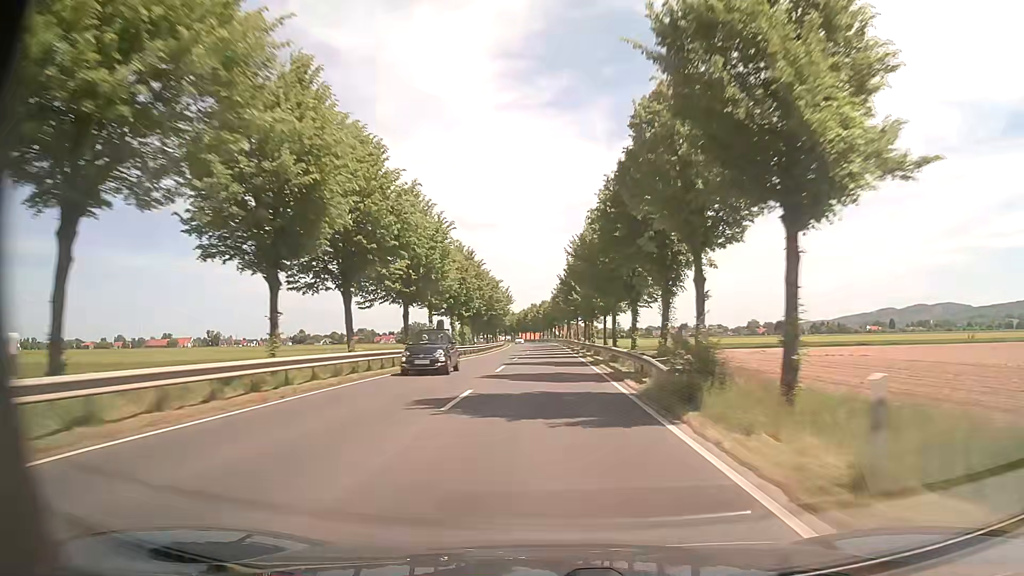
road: primary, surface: asphalt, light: Day
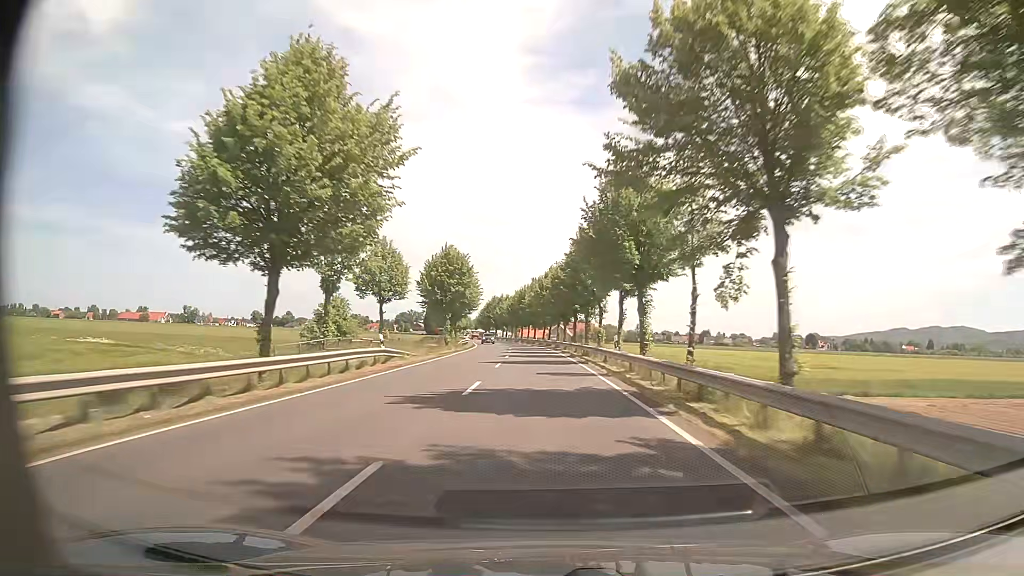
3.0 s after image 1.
(-0.5, +80.5) m; -1°
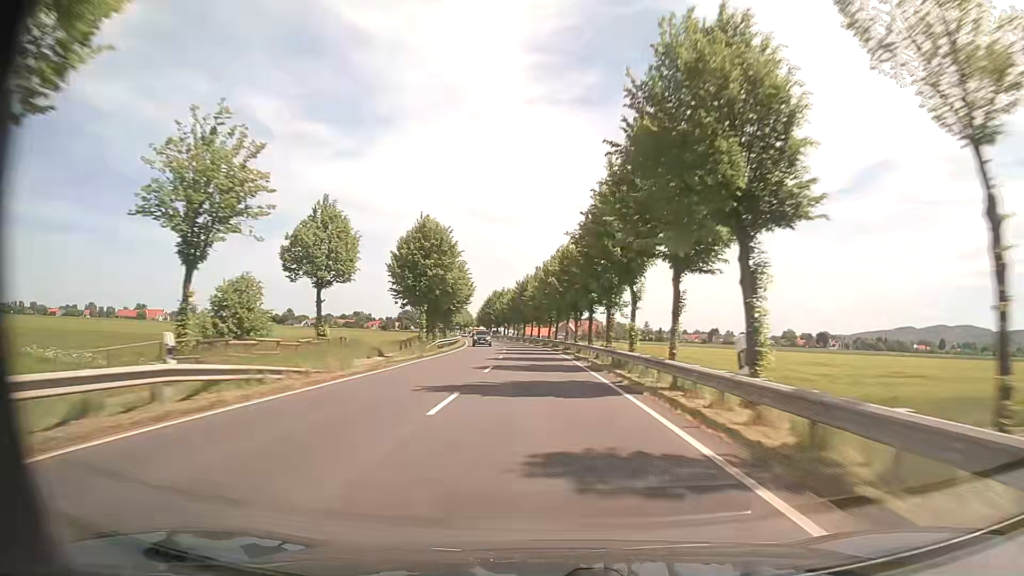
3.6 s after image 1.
(-0.1, +16.0) m; -1°
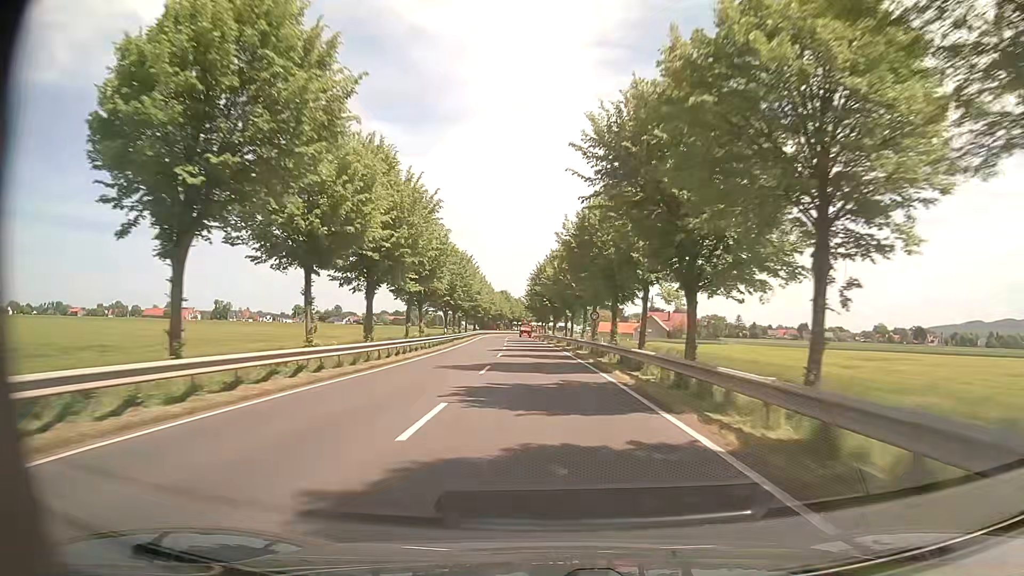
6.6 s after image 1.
(-3.5, +73.7) m; -6°
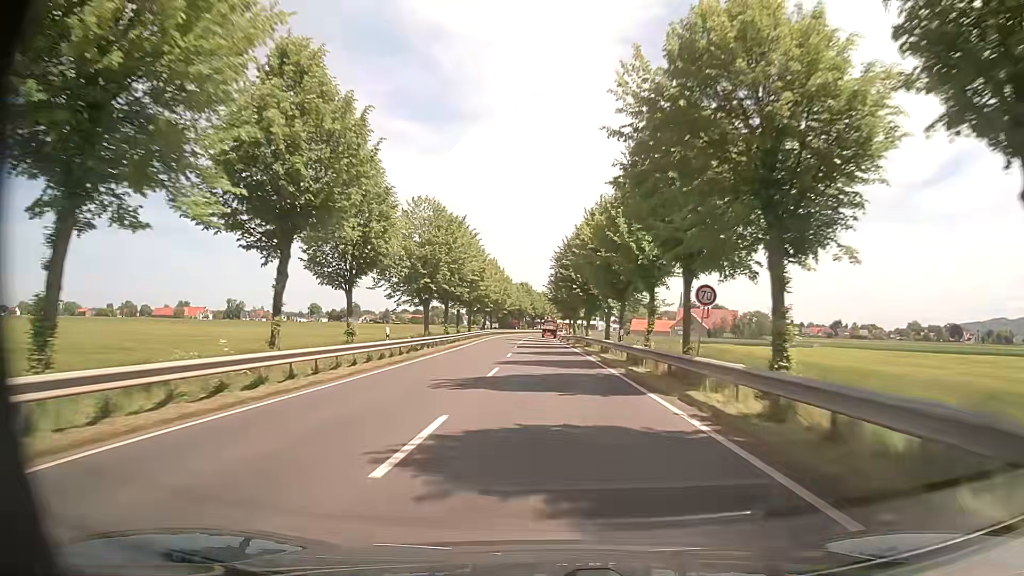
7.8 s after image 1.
(-0.6, +25.2) m; -2°
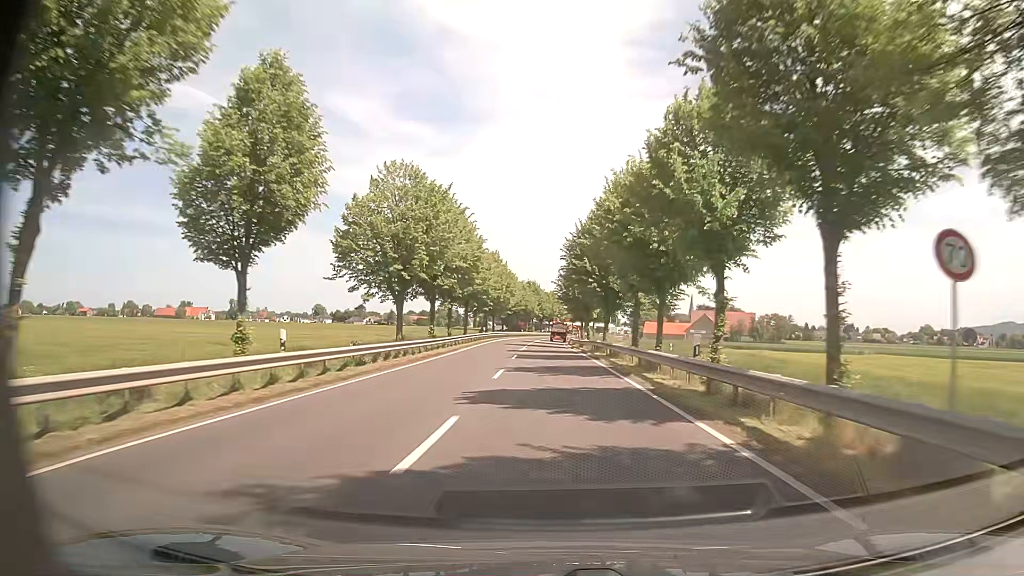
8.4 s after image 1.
(-0.2, +11.6) m; -2°
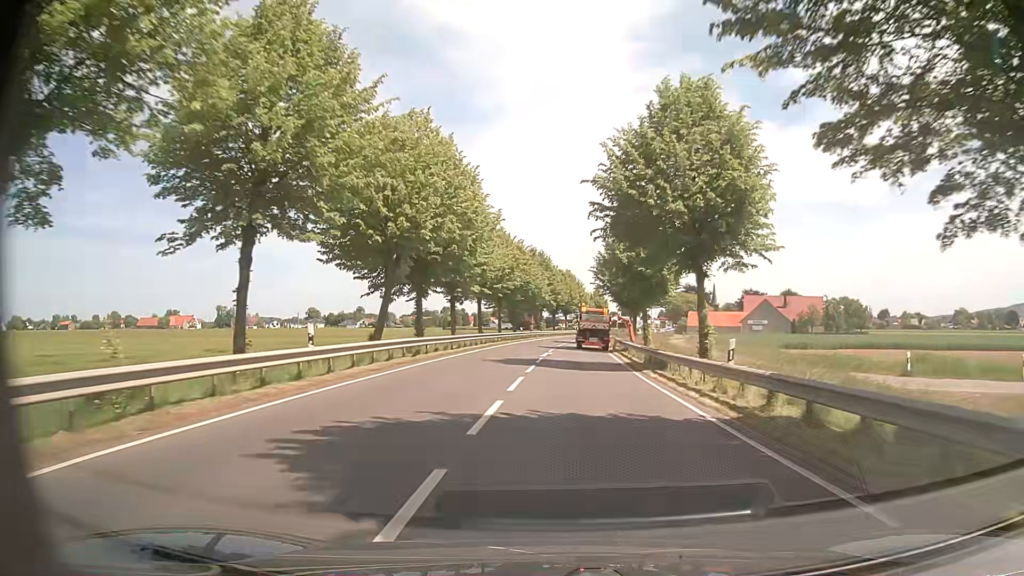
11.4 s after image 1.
(+0.2, +51.6) m; 0°
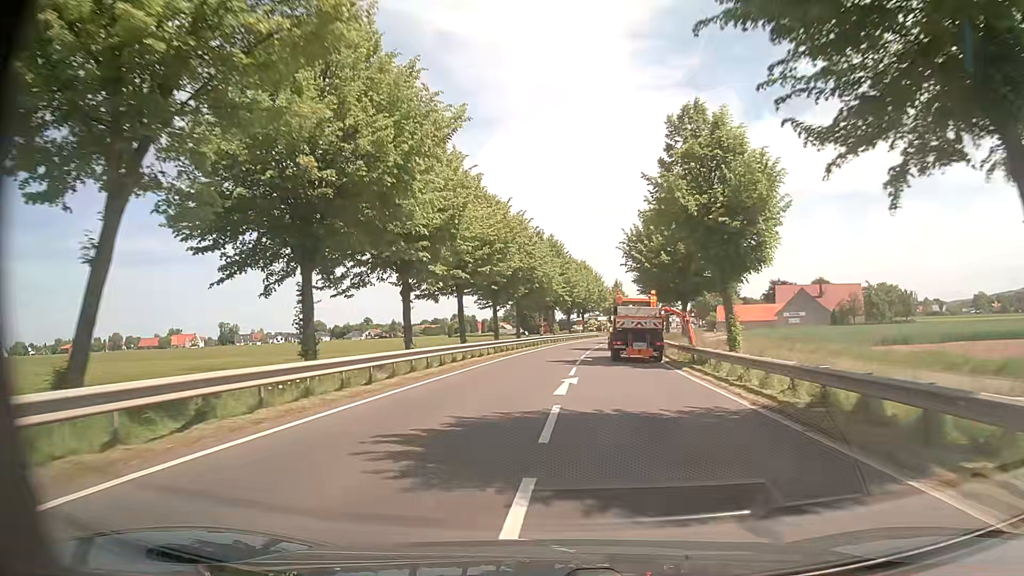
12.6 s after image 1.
(-0.2, +18.0) m; -1°
(0, +10) (0, +20) (0, +30) (+1, +40) (+2, +50) (+4, +60) (+6, +69) (+9, +79) (+11, +89) (+14, +98) m
